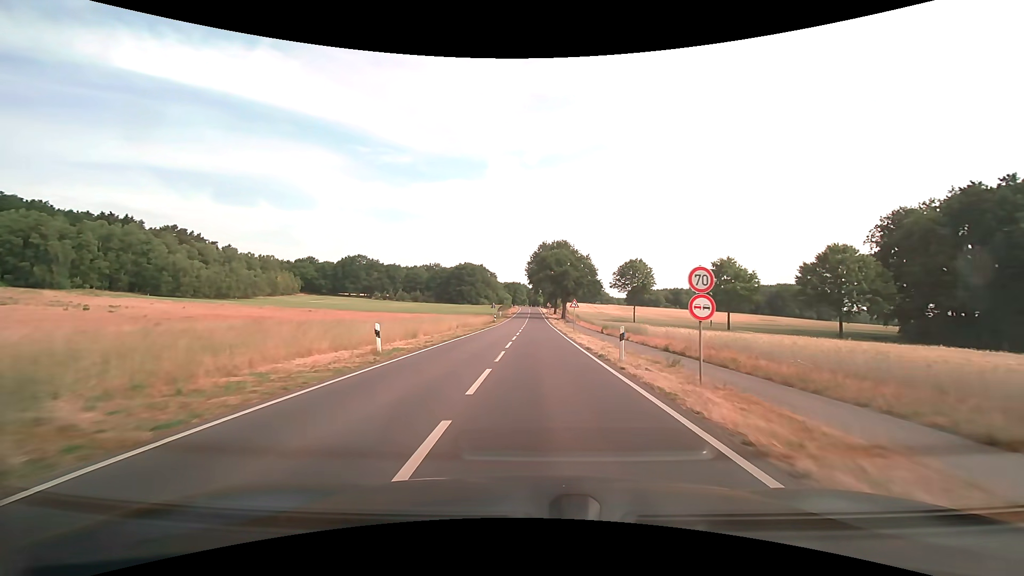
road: secondary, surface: asphalt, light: Day
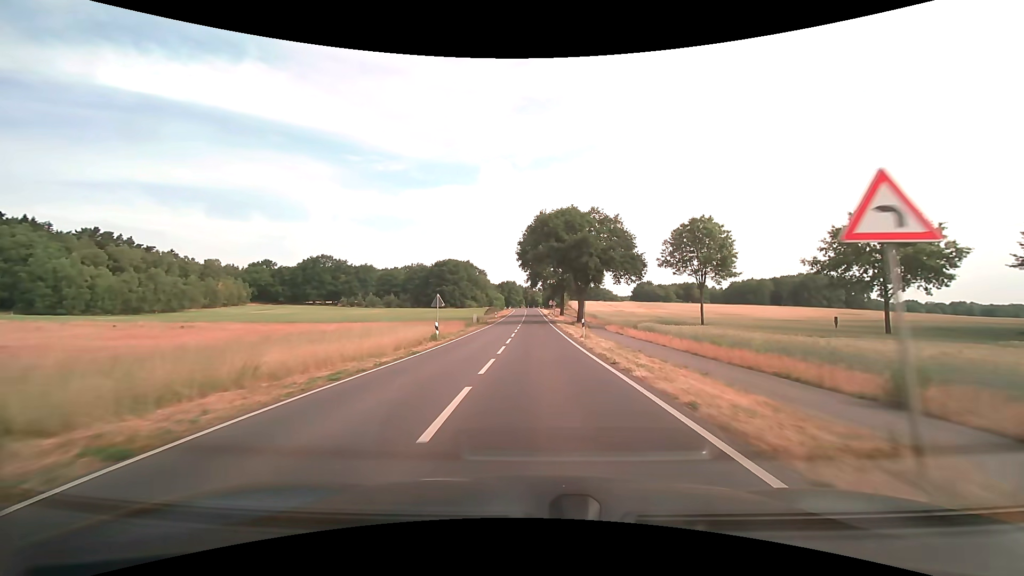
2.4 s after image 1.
(+0.2, +39.3) m; 0°
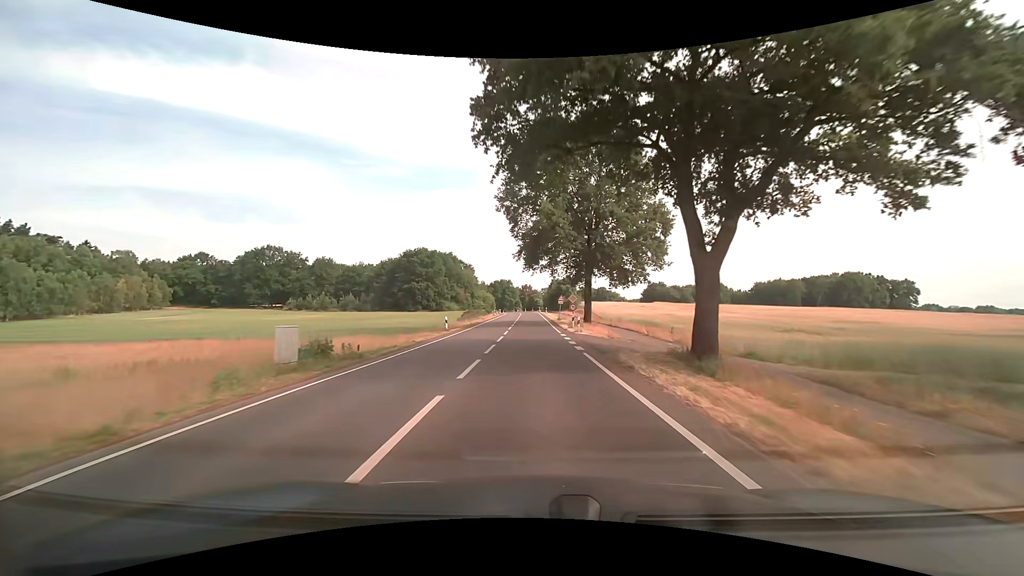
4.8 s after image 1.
(+0.1, +43.2) m; 0°
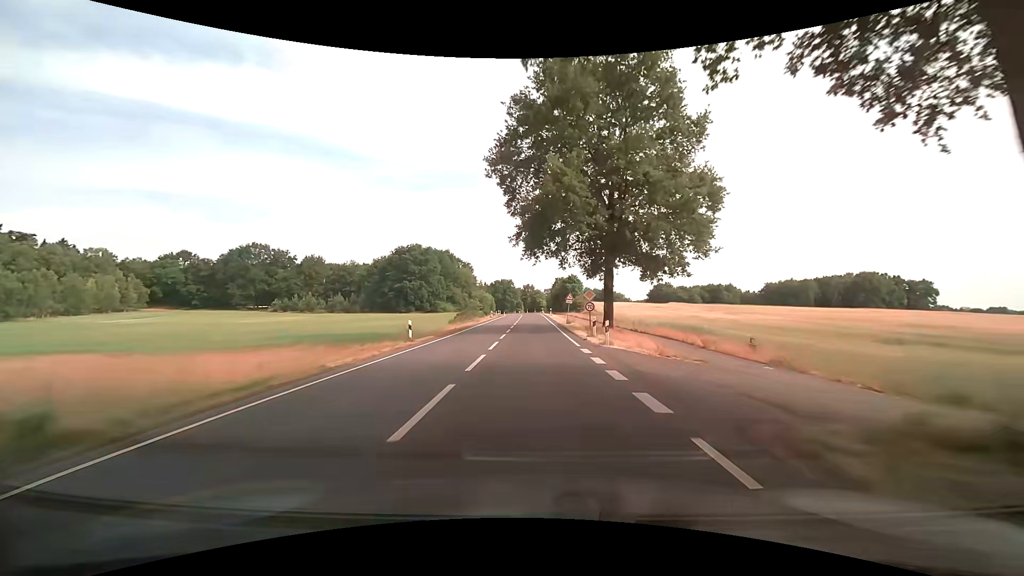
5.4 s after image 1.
(-0.1, +10.8) m; -1°
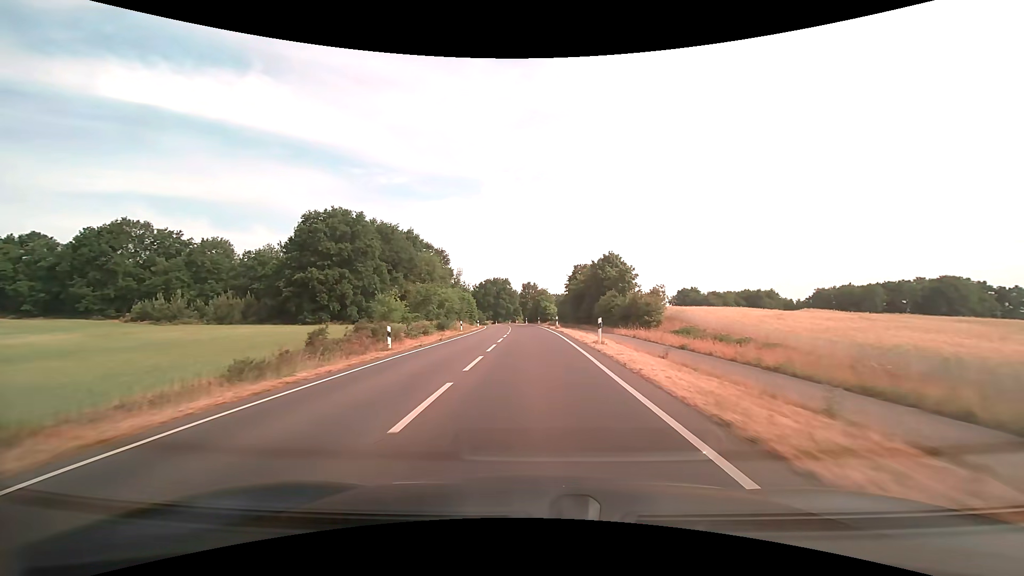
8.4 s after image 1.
(+0.4, +53.3) m; 0°
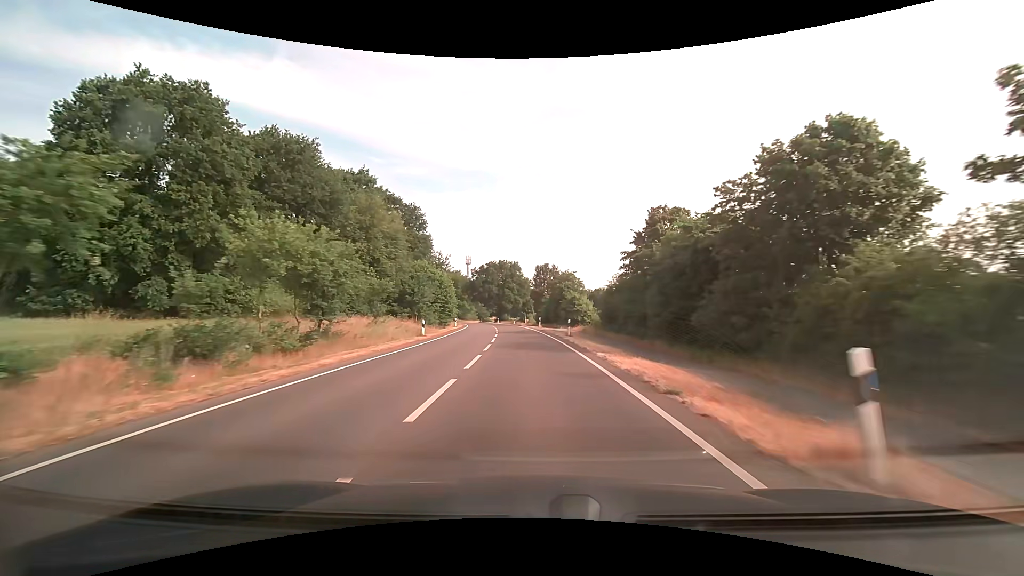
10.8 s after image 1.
(-0.4, +41.2) m; -1°
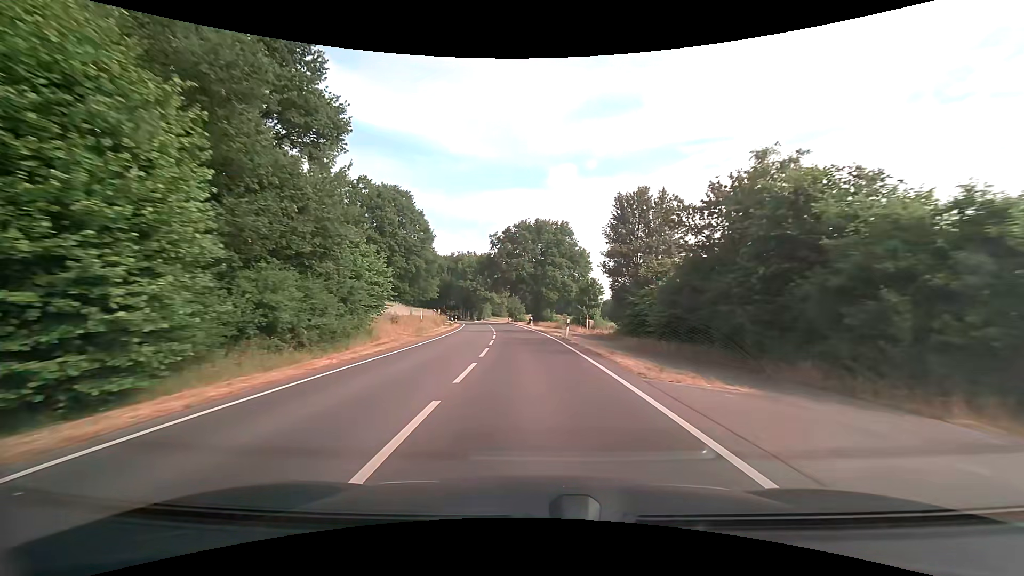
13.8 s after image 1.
(-2.2, +50.5) m; -5°
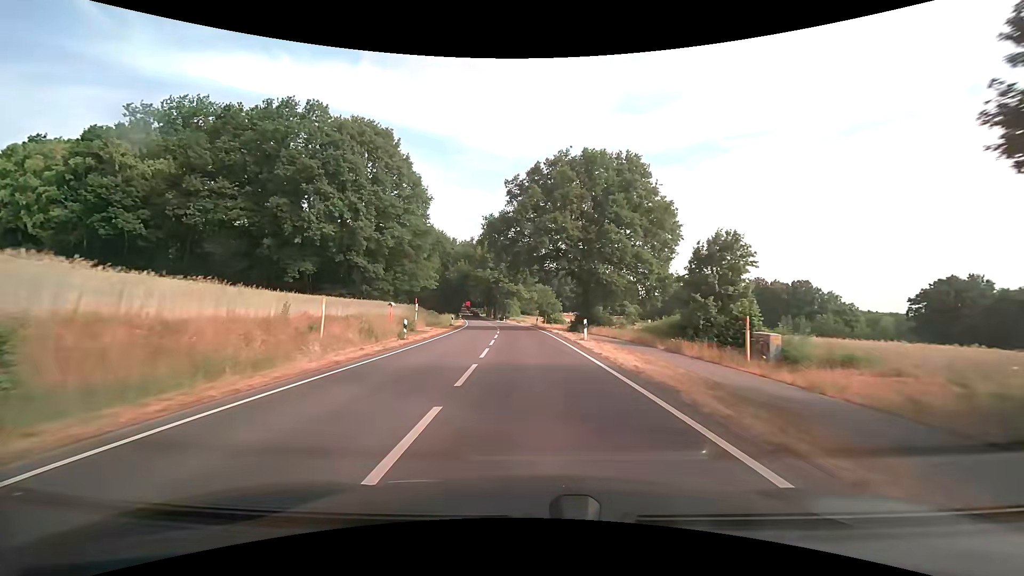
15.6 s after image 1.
(-1.0, +30.4) m; -4°
(0, +10) (0, +20) (-1, +30) (-1, +40) (-2, +50) (-3, +60) (-4, +70) (-5, +80) (-7, +90) (-8, +100) m
